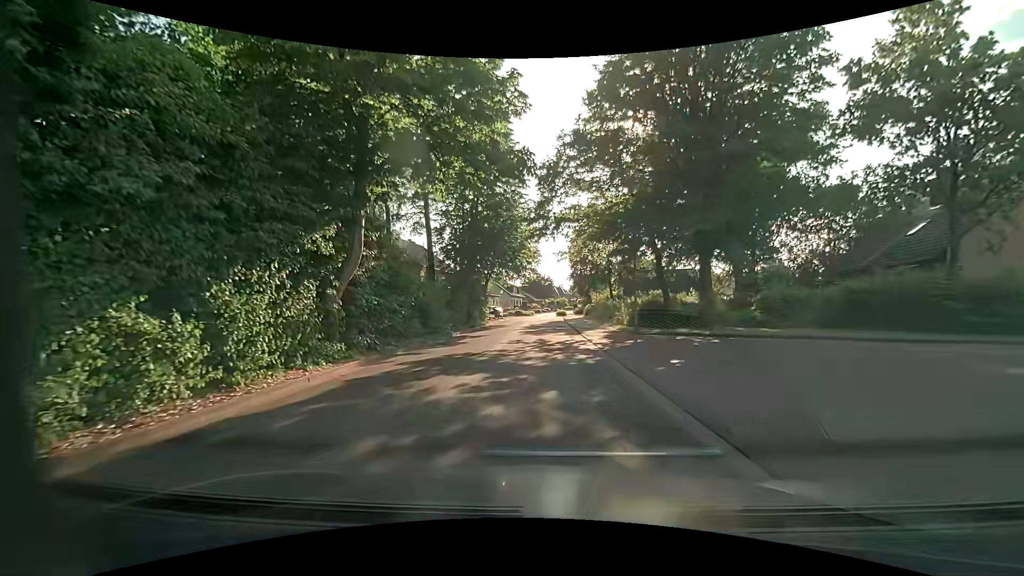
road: residential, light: Day
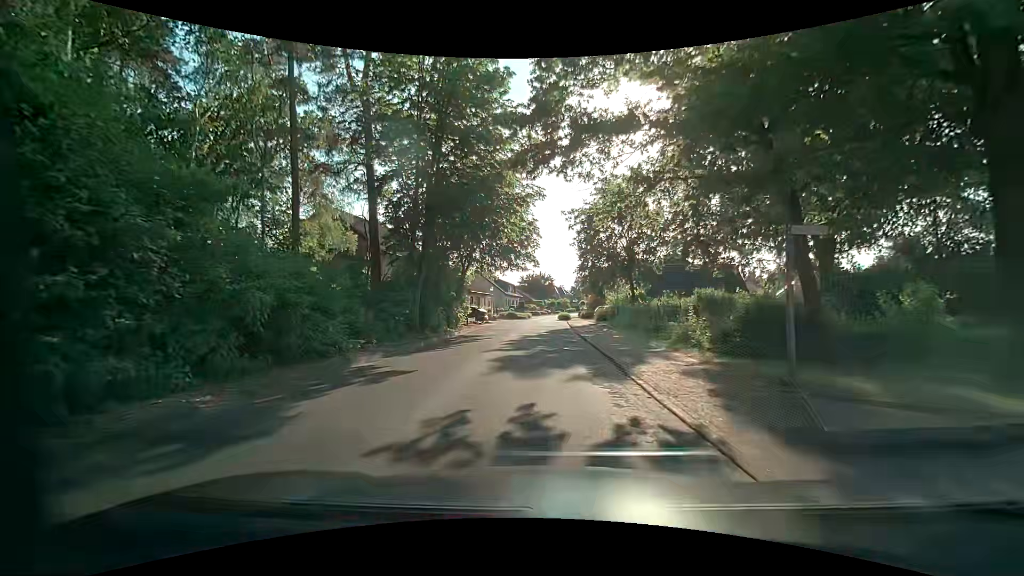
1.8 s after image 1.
(-0.1, +13.9) m; 0°
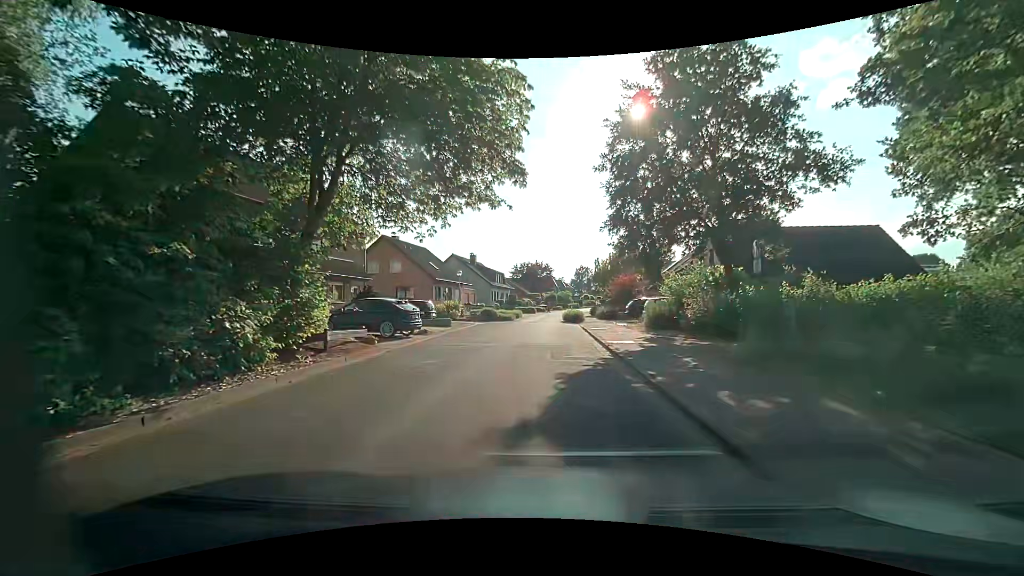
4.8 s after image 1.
(0.0, +22.4) m; 0°
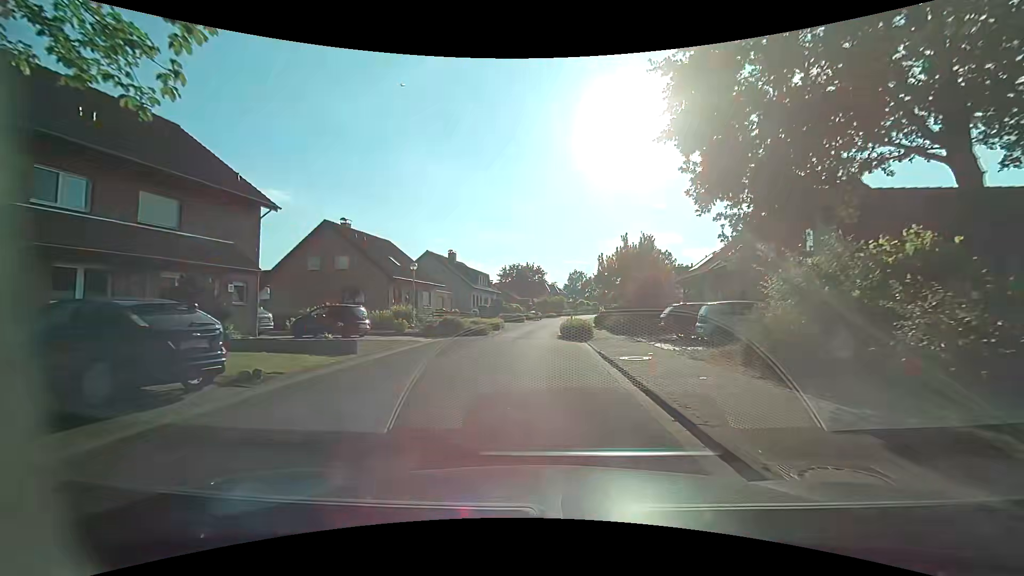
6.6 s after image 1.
(+0.1, +12.0) m; +1°
